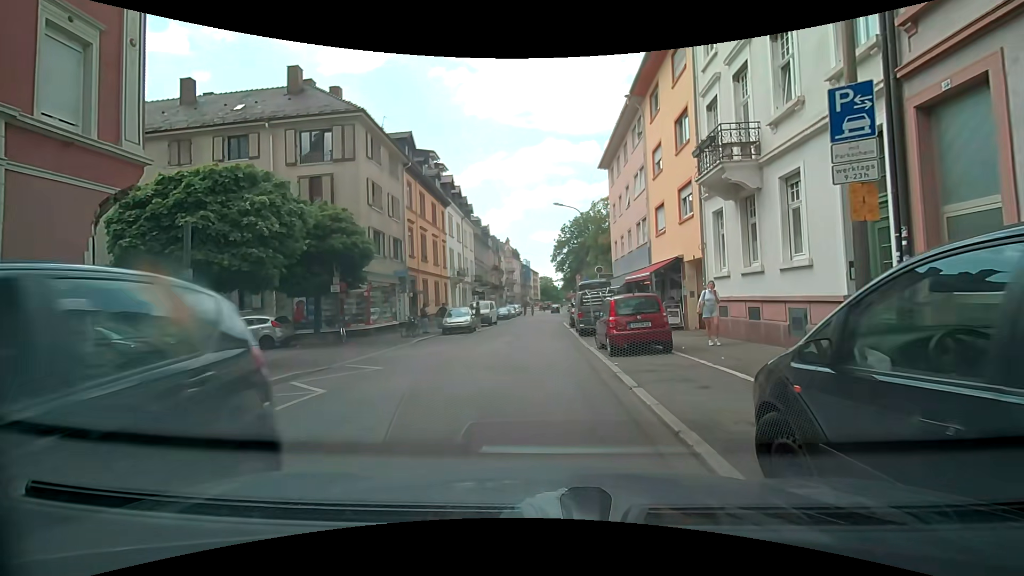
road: residential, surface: asphalt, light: Day
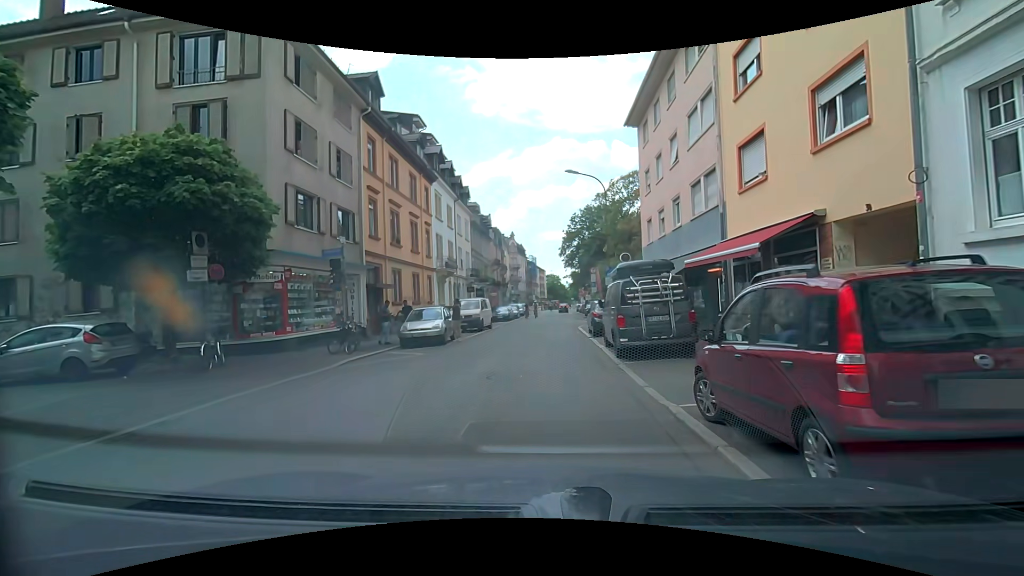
(0.0, +9.4) m; -1°
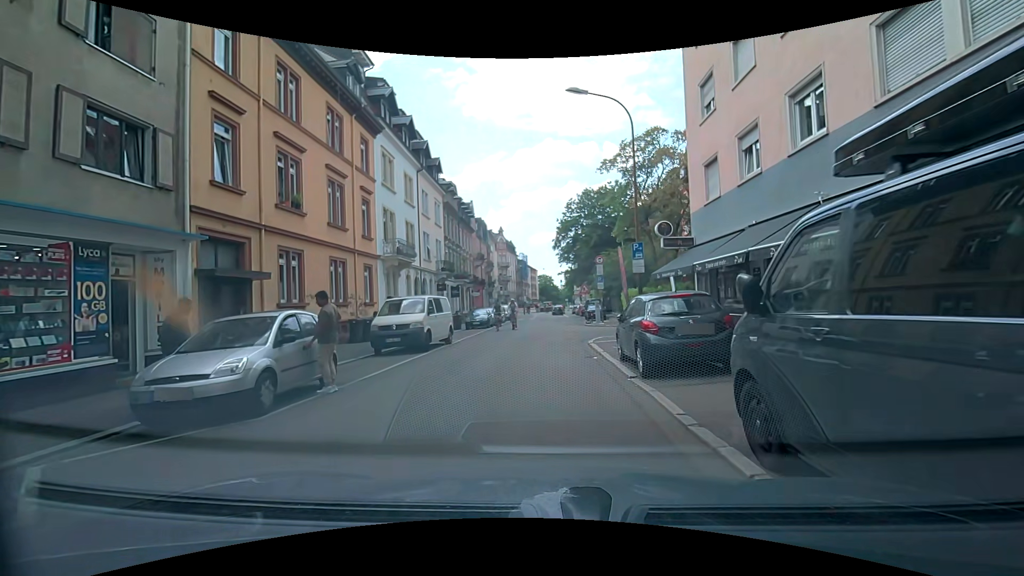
(+0.3, +11.5) m; +3°
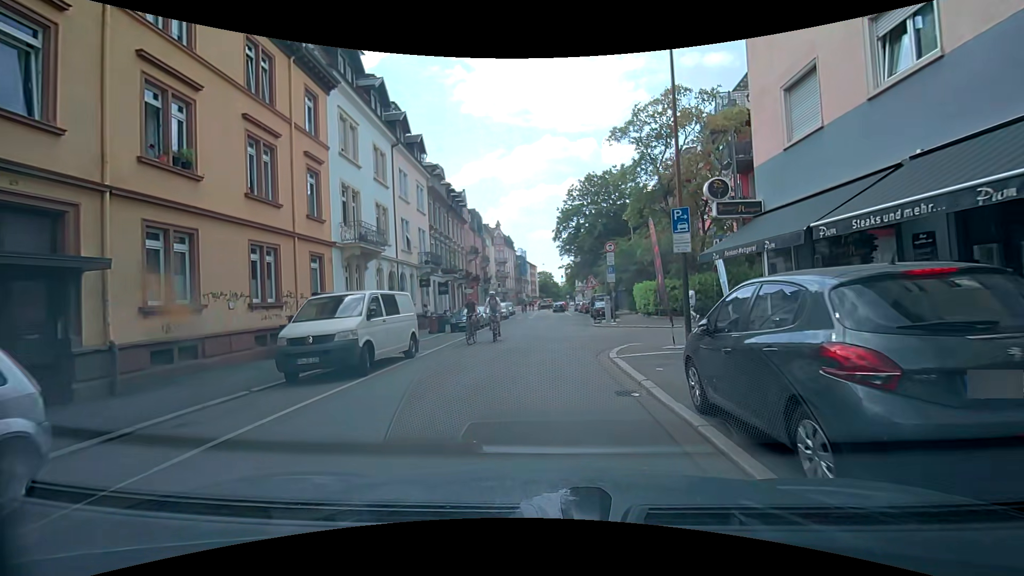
(0.0, +5.7) m; -1°
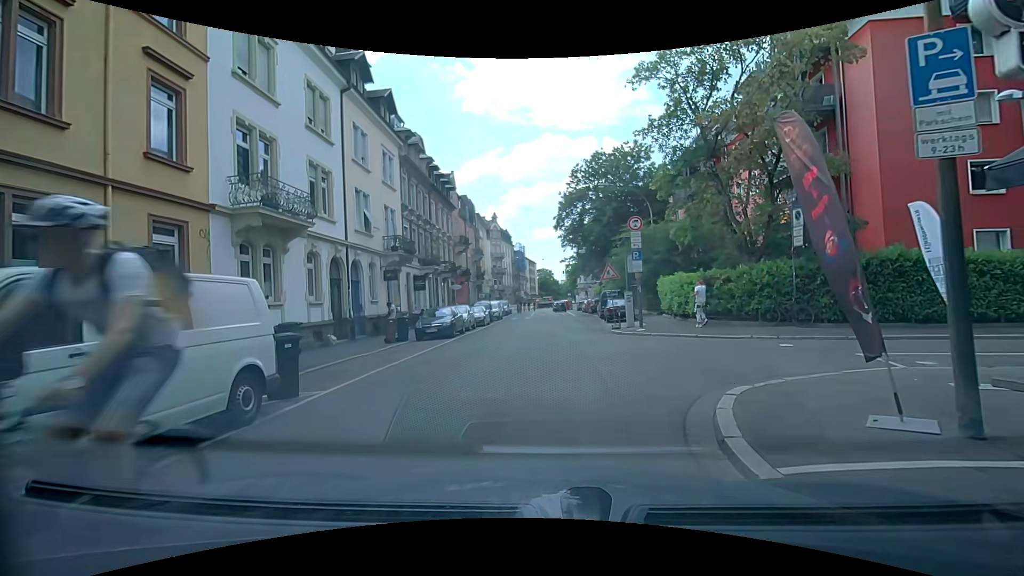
(+0.1, +7.9) m; +2°
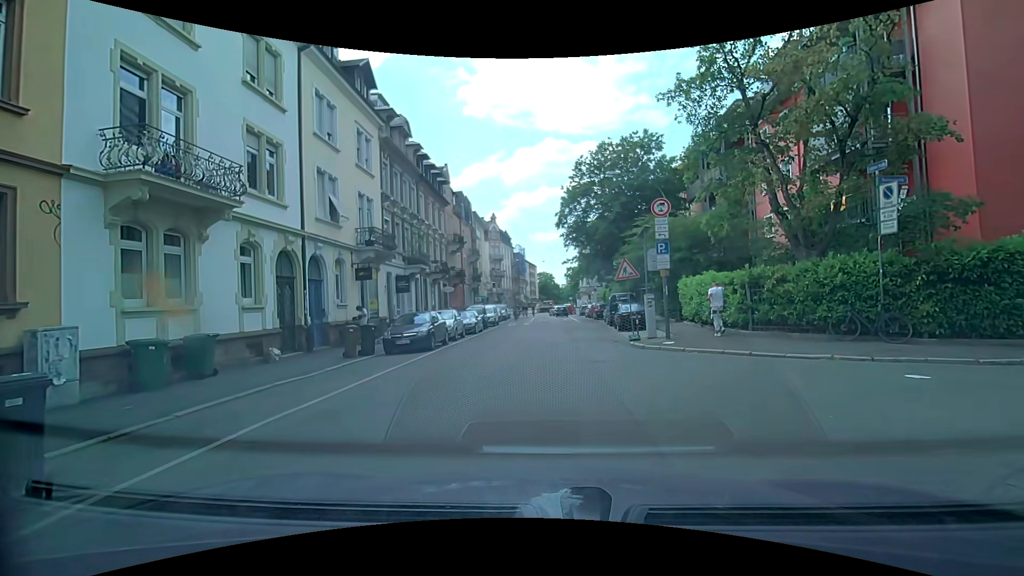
(-0.1, +4.2) m; 0°
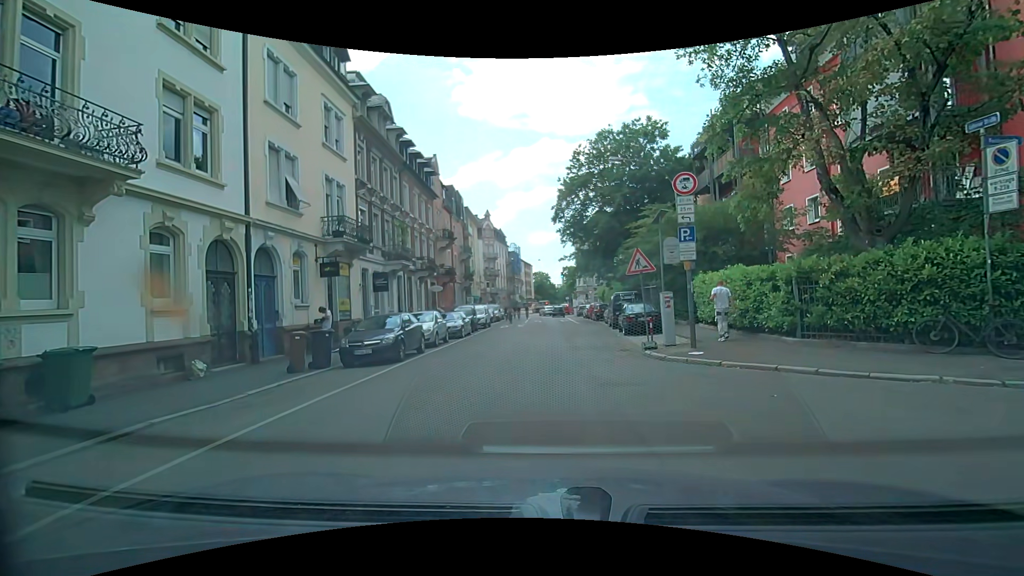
(-0.1, +3.3) m; -2°
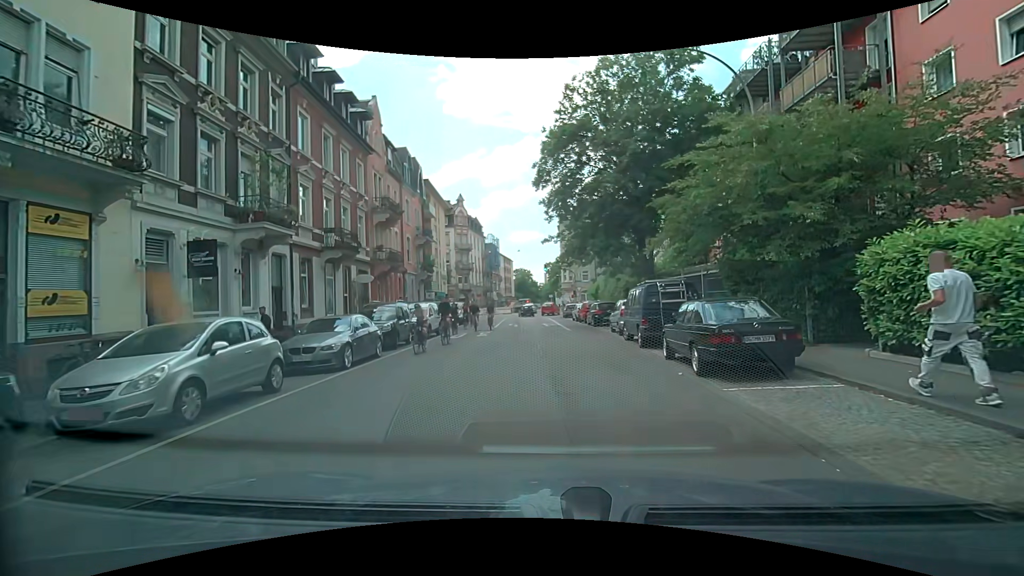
(+0.4, +13.3) m; +1°
